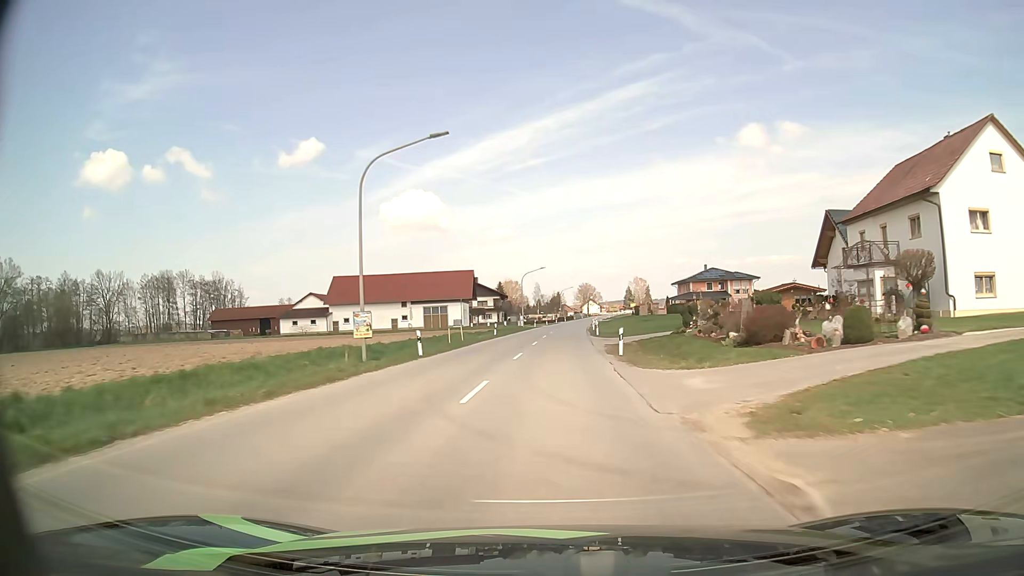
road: secondary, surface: asphalt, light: Day
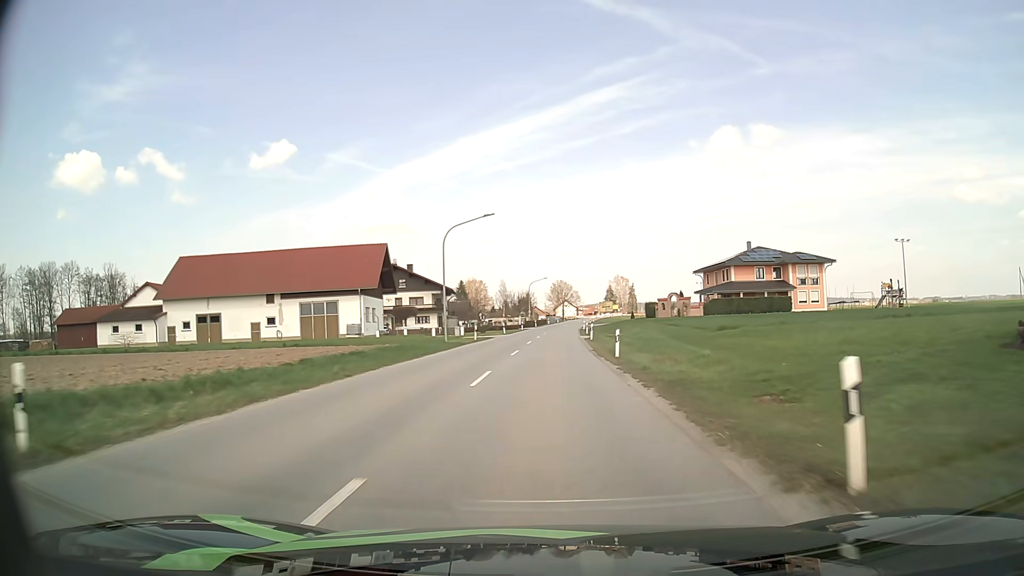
(+1.1, +45.1) m; +2°
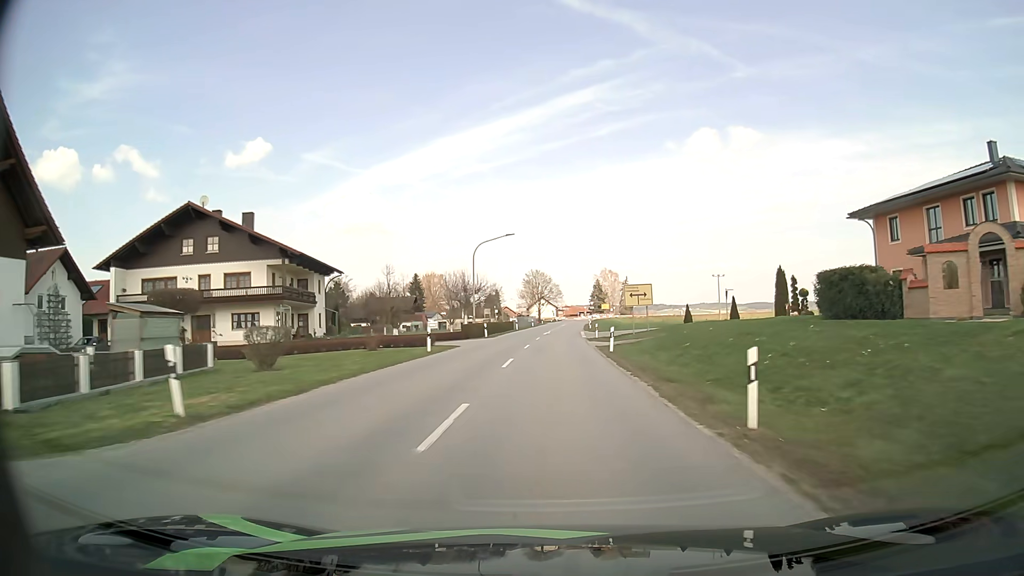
(+0.7, +54.9) m; +2°
(0, +10) (0, +20) (0, +30) (+1, +40) (+1, +50) (+1, +60) (+2, +70) (+2, +80) (+3, +90) (+4, +100) m
